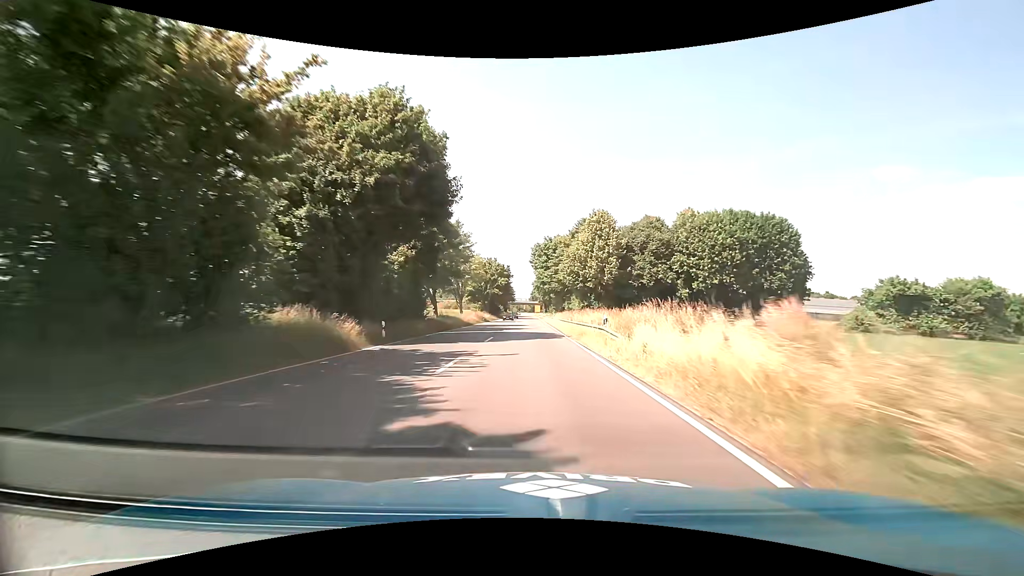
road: primary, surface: asphalt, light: Day
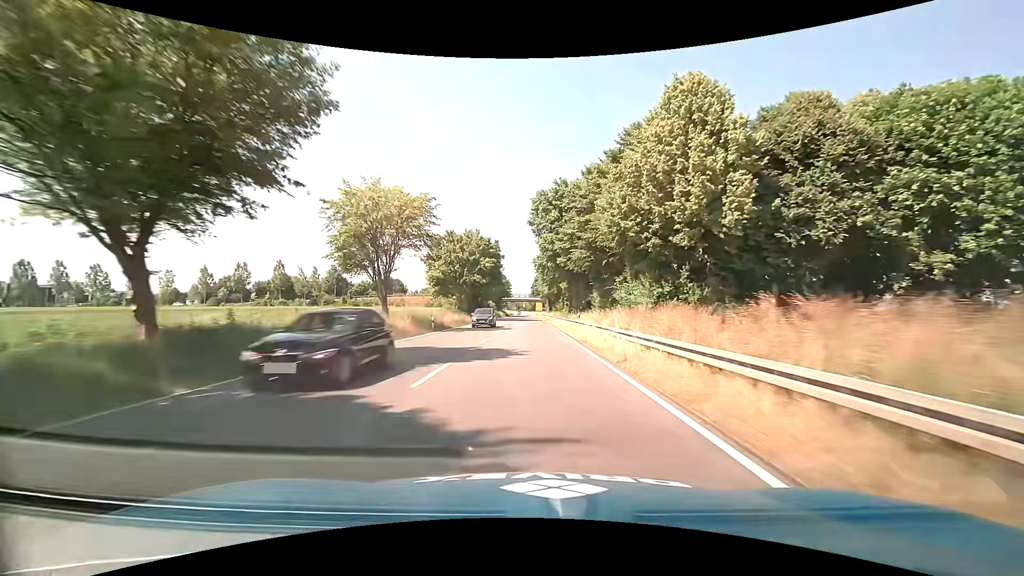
(0.0, +38.0) m; 0°
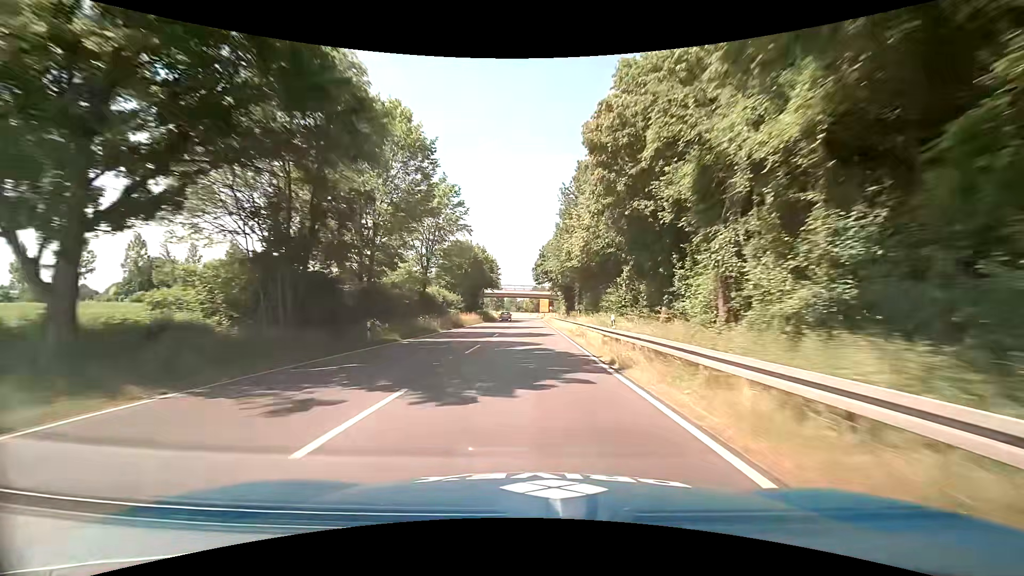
(-0.3, +64.1) m; 0°
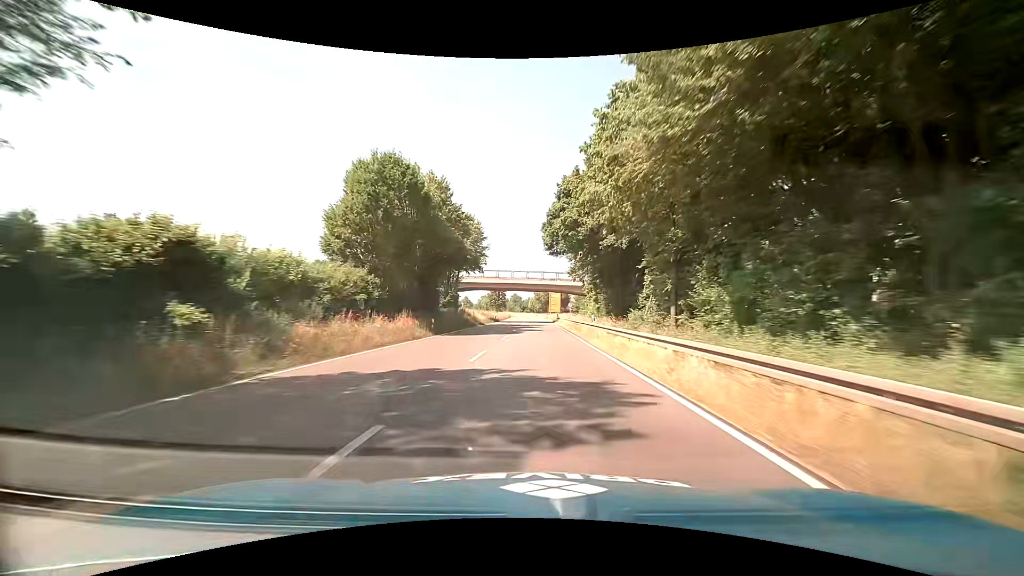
(-0.4, +38.9) m; -1°
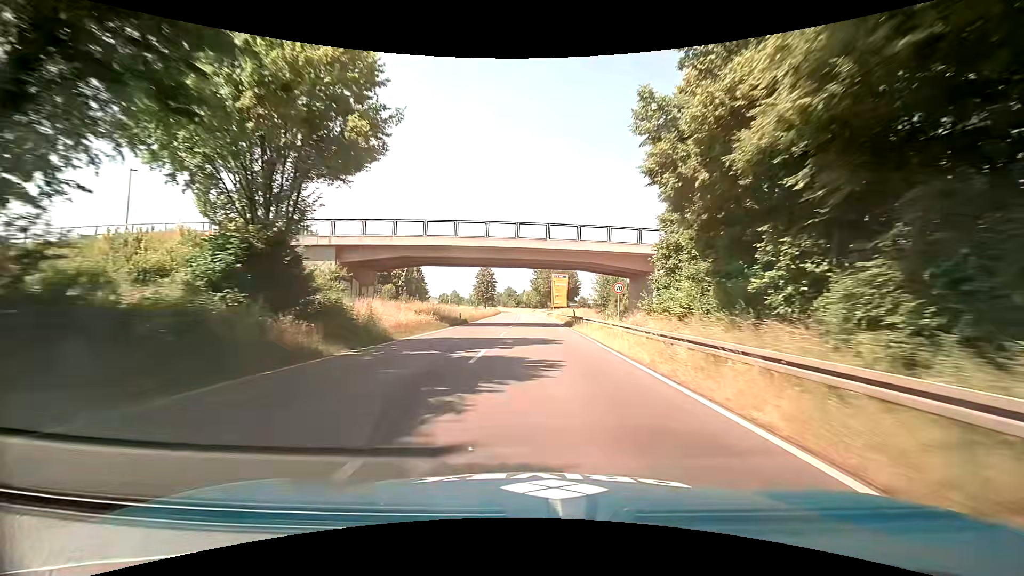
(+0.3, +37.1) m; +1°
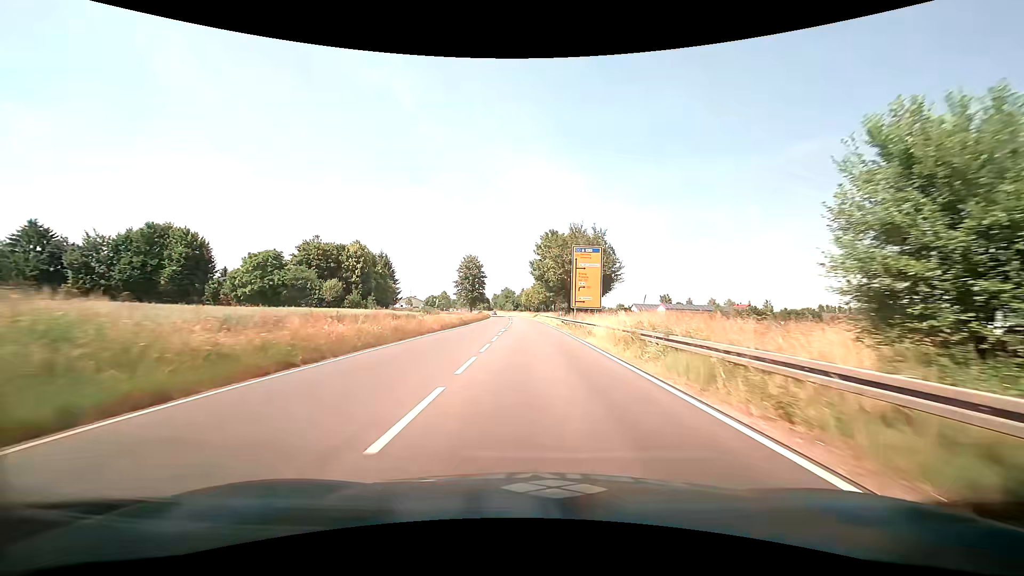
(-0.3, +43.4) m; -1°
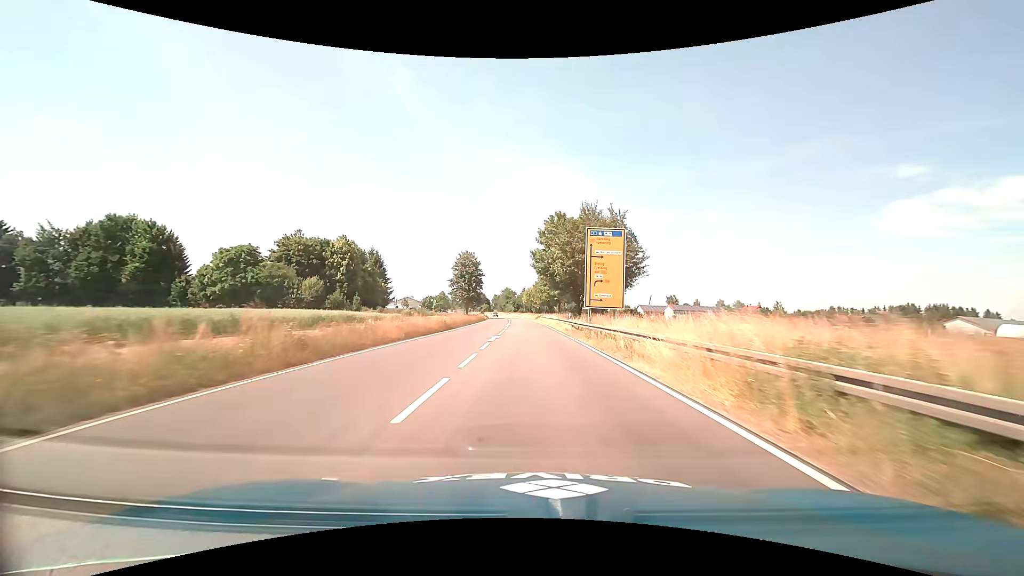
(0.0, +10.7) m; 0°
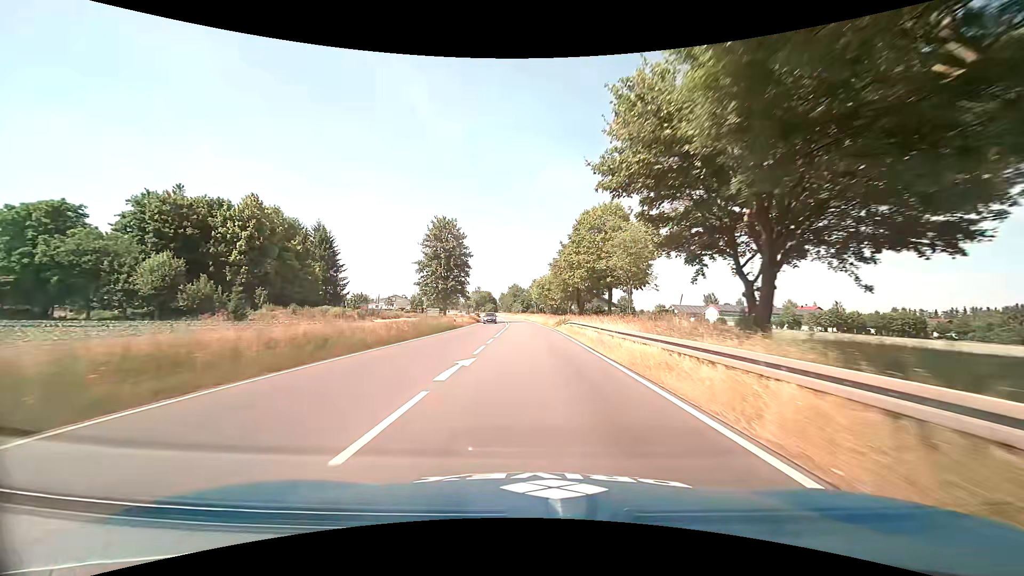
(-0.7, +43.7) m; -2°
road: trunk
(0, +10) (0, +20) (0, +30) (0, +40) (0, +50) (-1, +60) (-1, +70) (-1, +80) (-2, +90) (-3, +100) m
